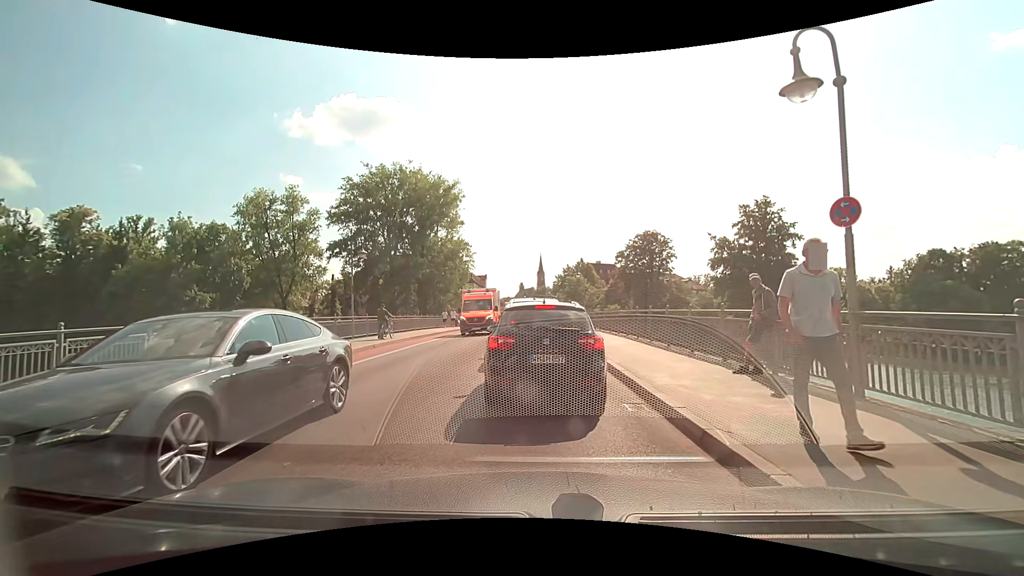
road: secondary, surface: asphalt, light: Day
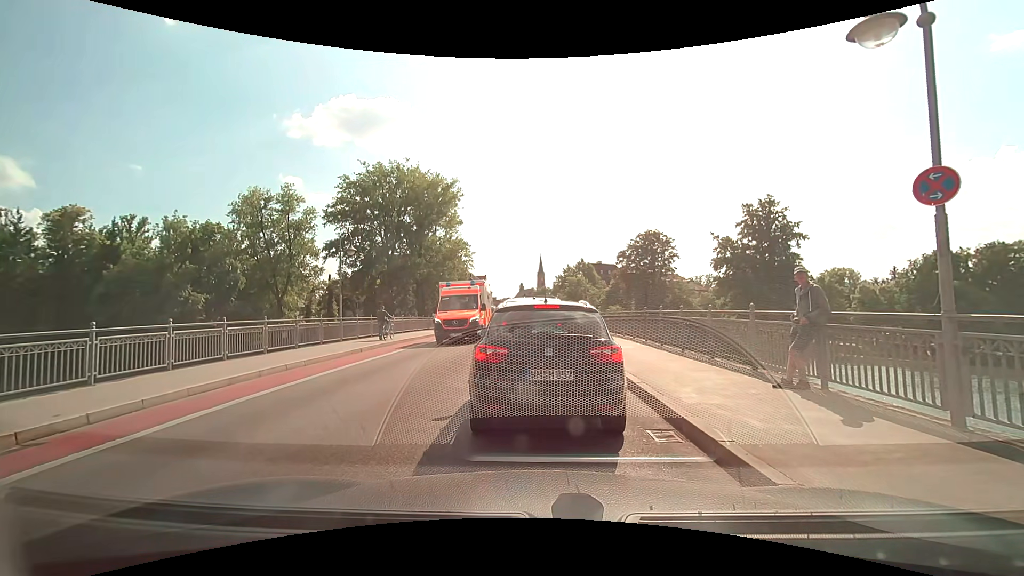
(0.0, +1.5) m; 0°
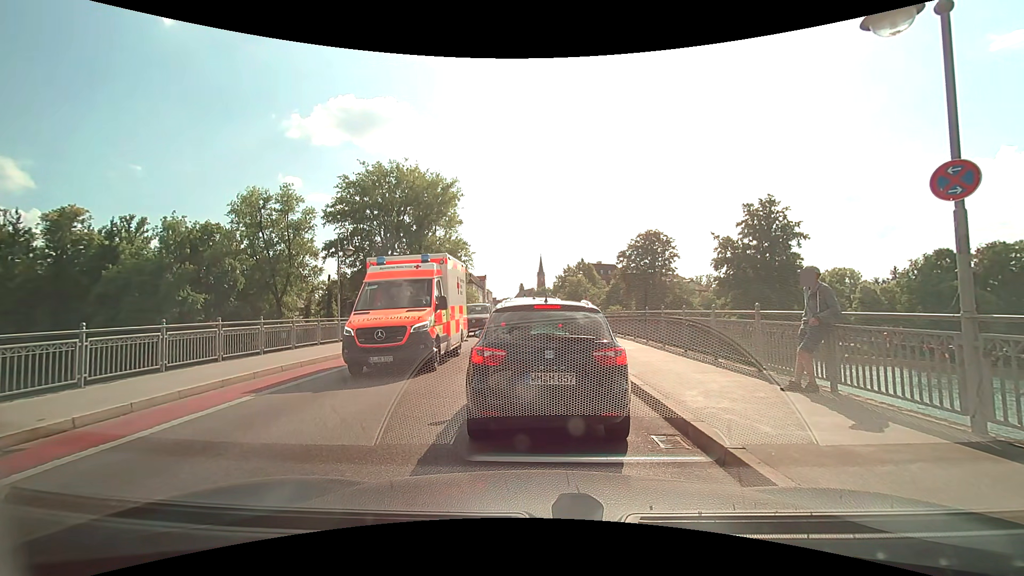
(0.0, +0.3) m; 0°
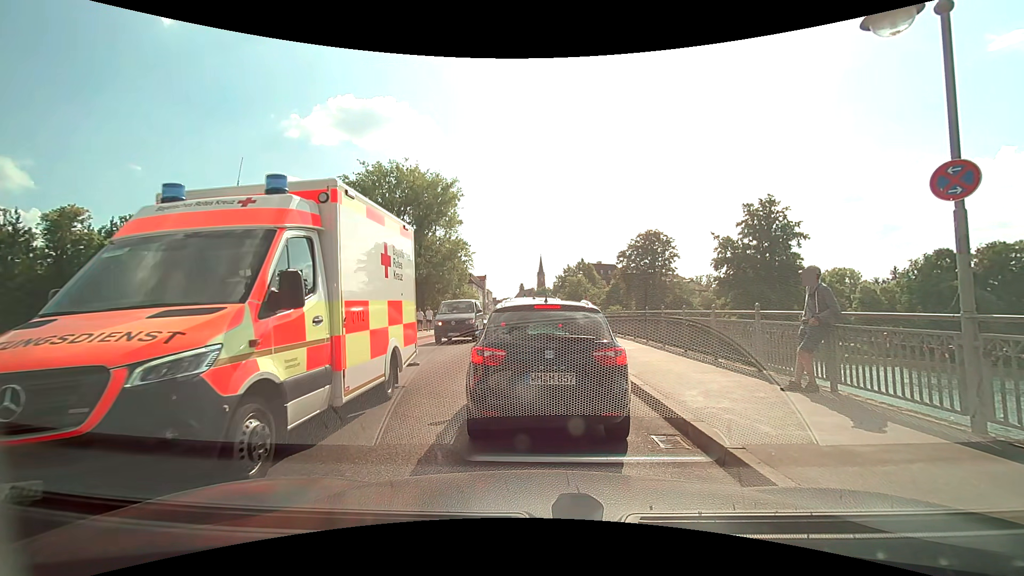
(0.0, 0.0) m; 0°
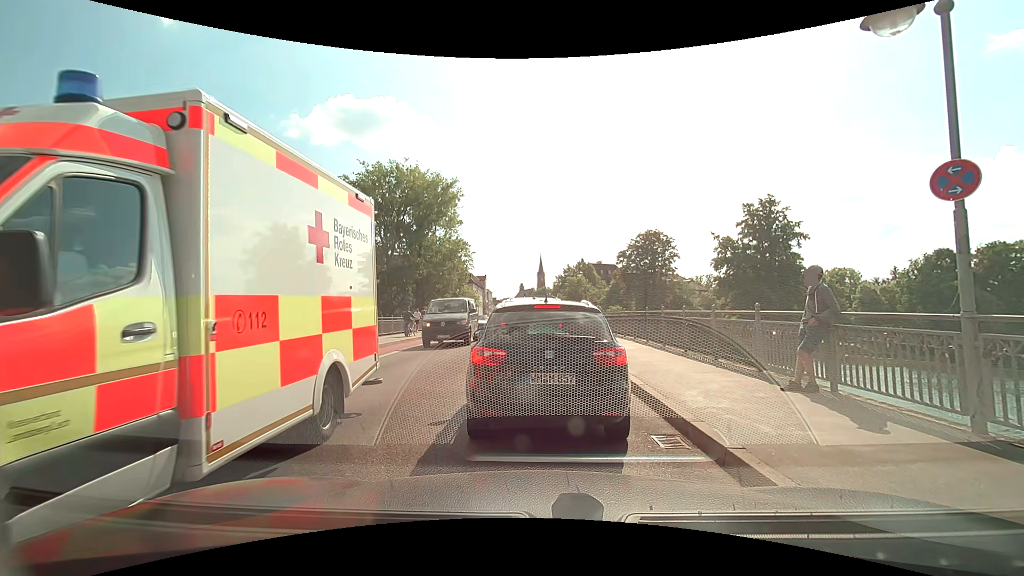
(0.0, 0.0) m; 0°
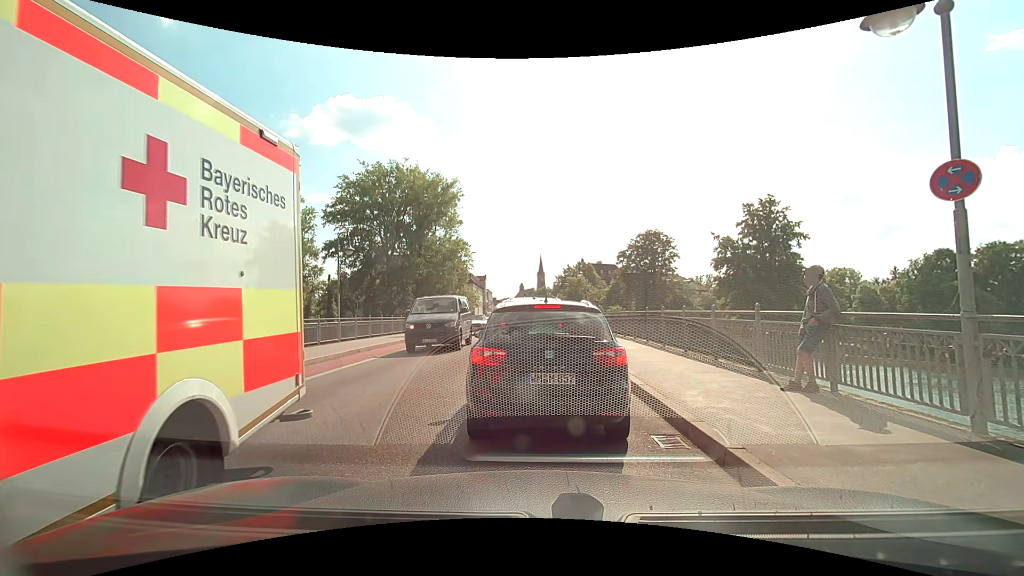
(0.0, 0.0) m; 0°
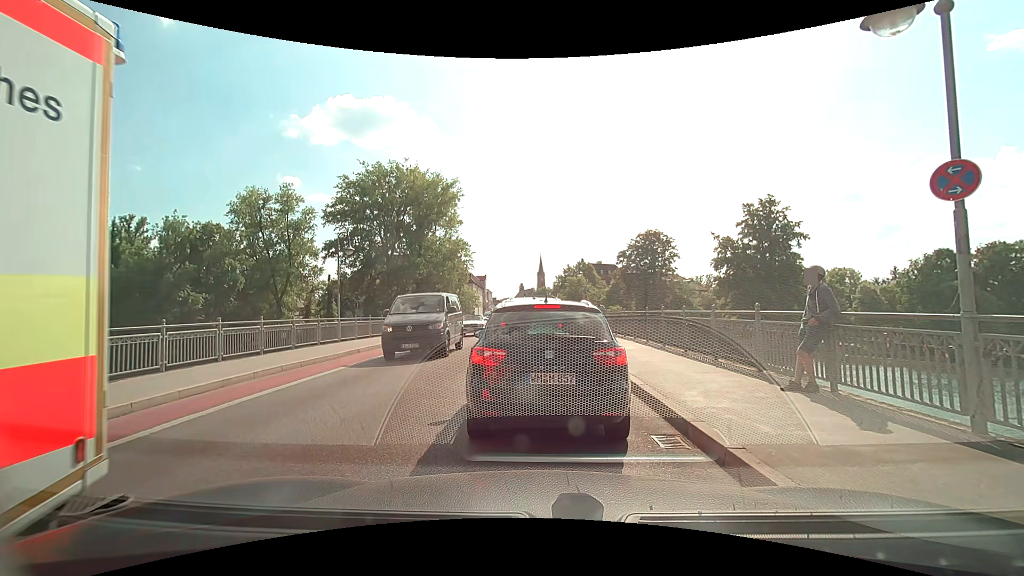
(0.0, 0.0) m; 0°
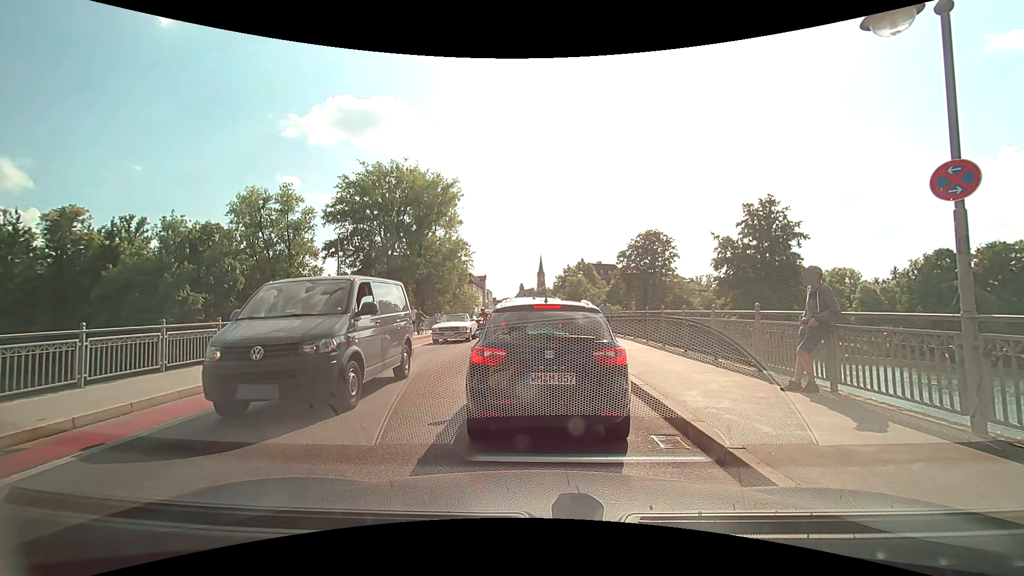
(0.0, 0.0) m; 0°
(0, +10) (0, +20) (0, +30) (0, +40) (0, +50) (0, +60) (0, +70) (0, +80) (0, +90) (0, +100) m
